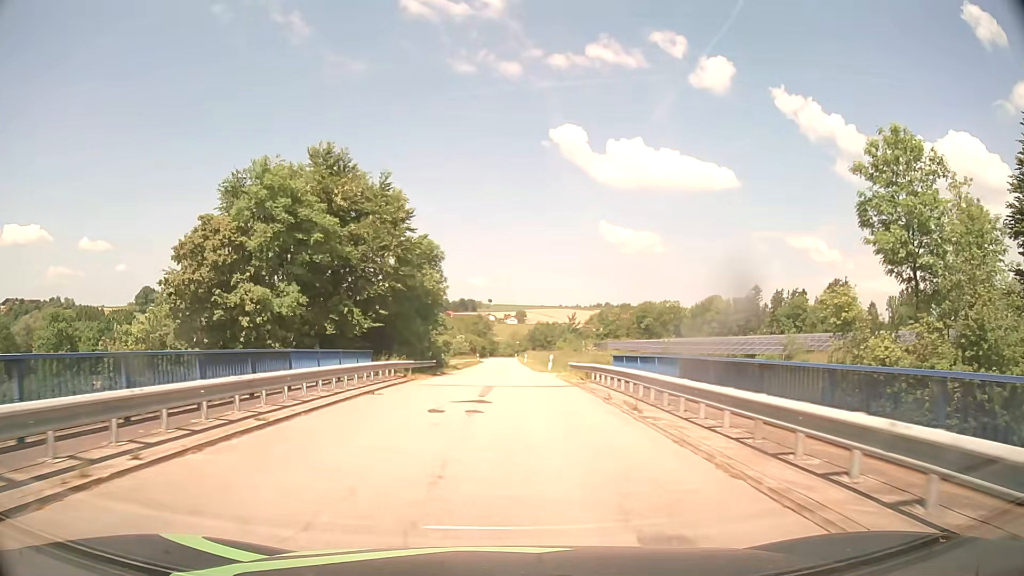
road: unclassified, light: Day
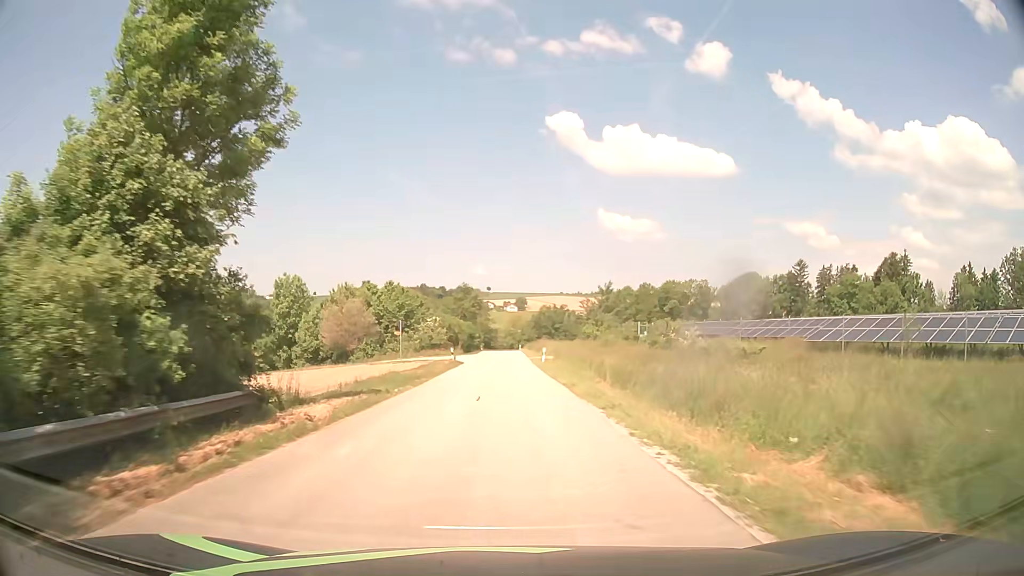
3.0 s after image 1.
(+0.3, +41.6) m; 0°
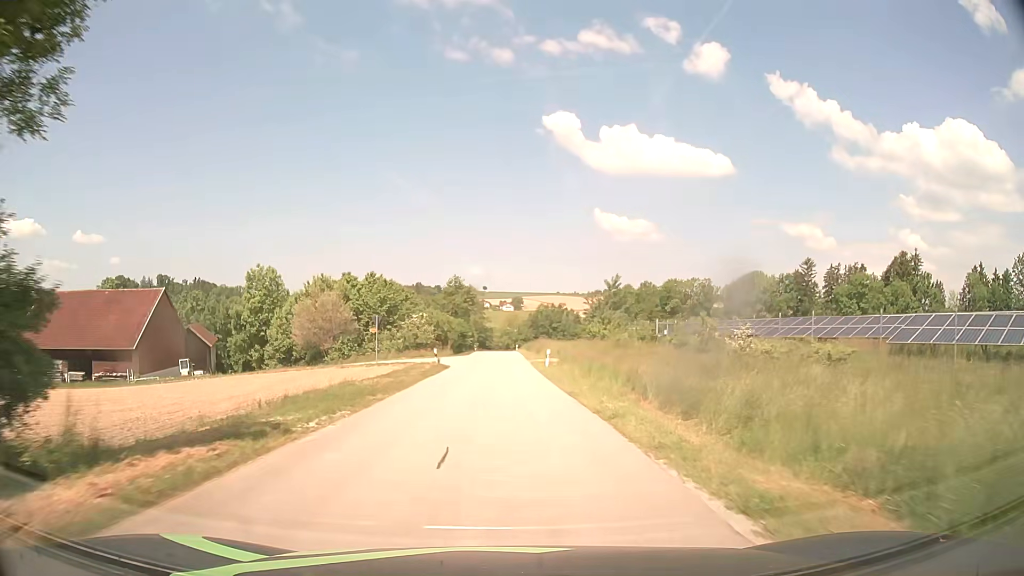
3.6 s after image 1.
(0.0, +8.2) m; 0°
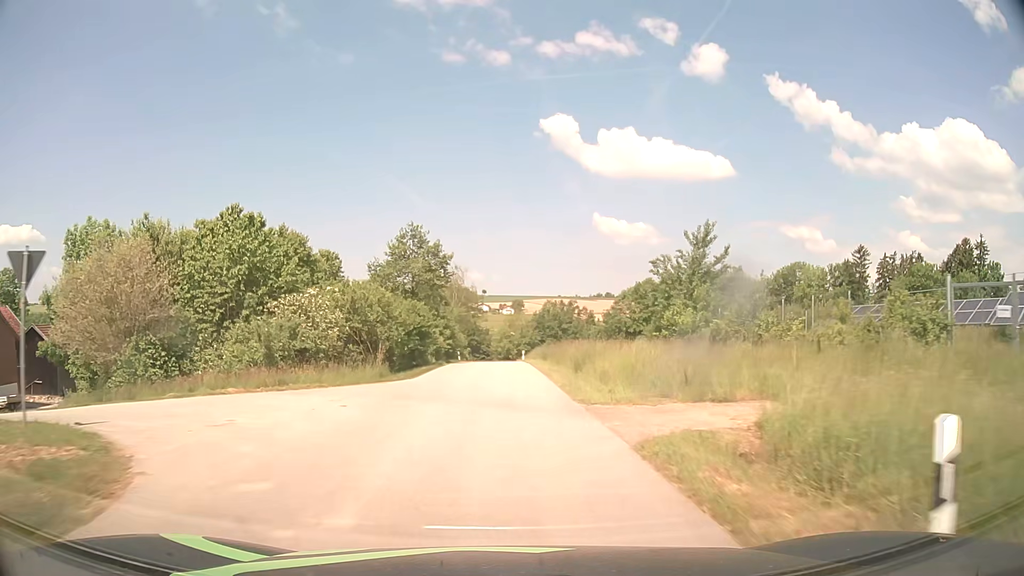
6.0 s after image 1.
(+0.1, +34.2) m; 0°
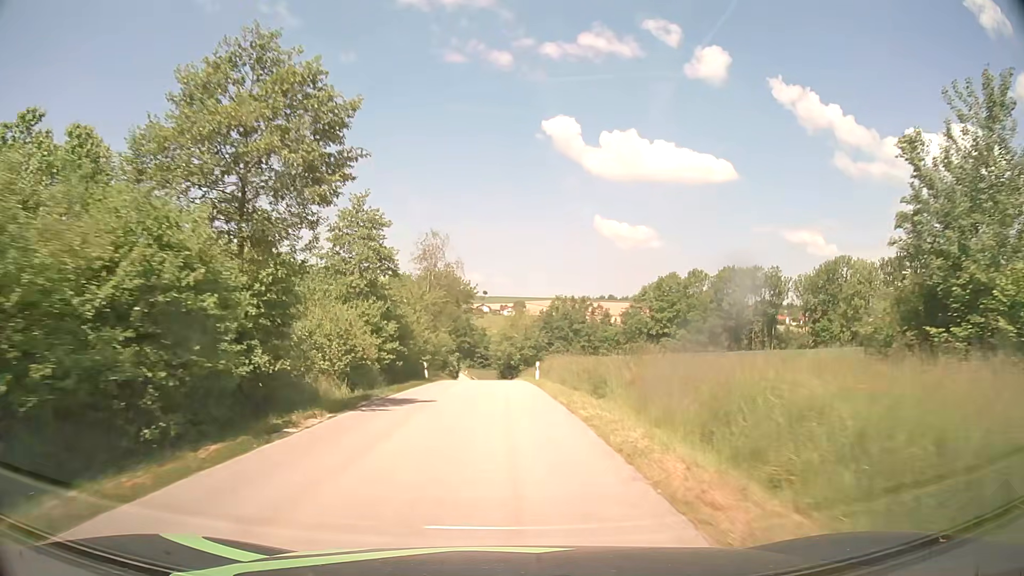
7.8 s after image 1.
(0.0, +26.8) m; 0°
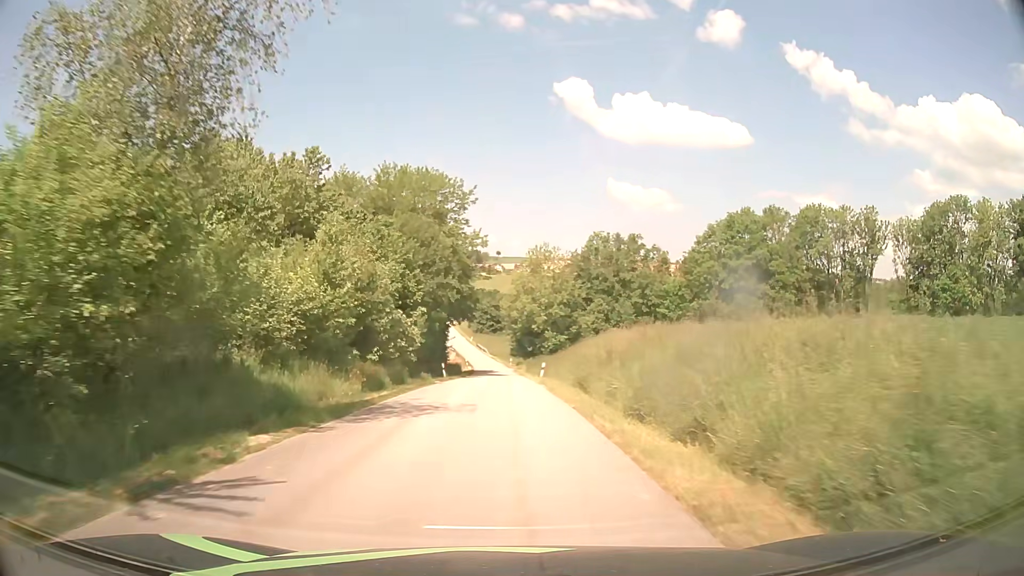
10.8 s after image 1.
(-0.5, +43.8) m; -1°
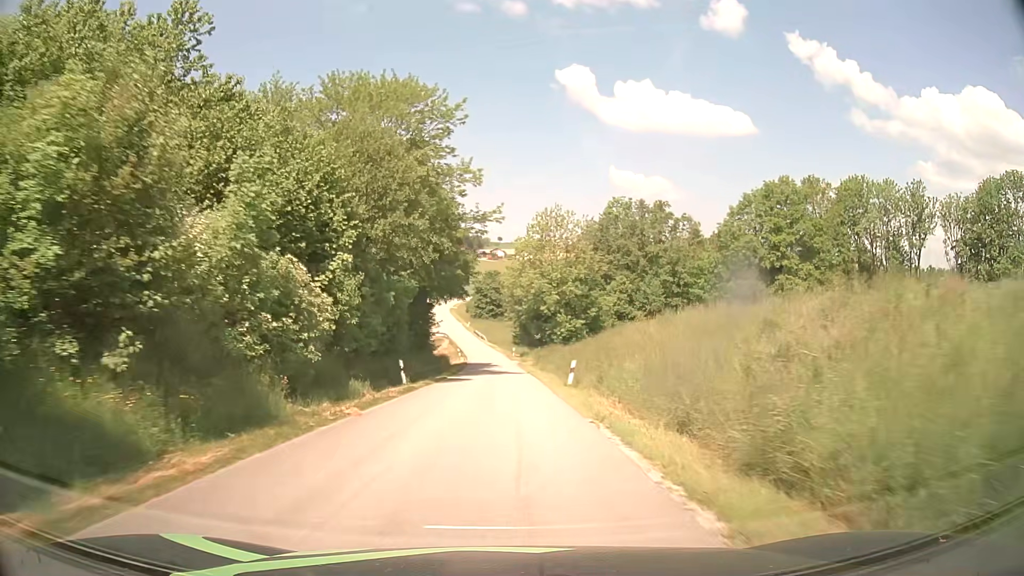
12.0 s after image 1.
(-0.1, +17.6) m; 0°
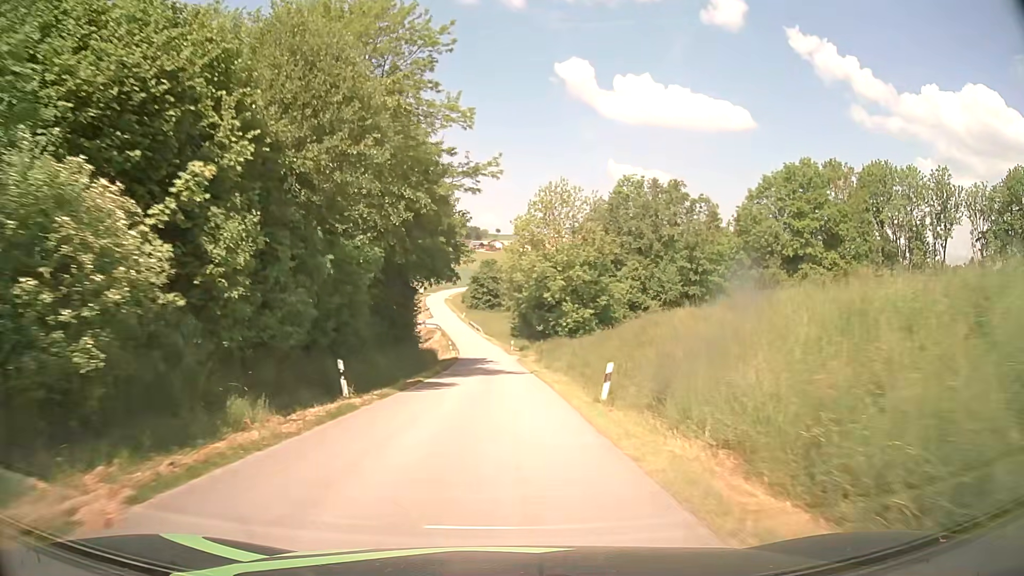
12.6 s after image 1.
(0.0, +8.9) m; +1°
(0, +10) (0, +20) (0, +30) (0, +40) (-1, +50) (-1, +60) (-2, +70) (-3, +80) (-4, +90) (-6, +100) m
